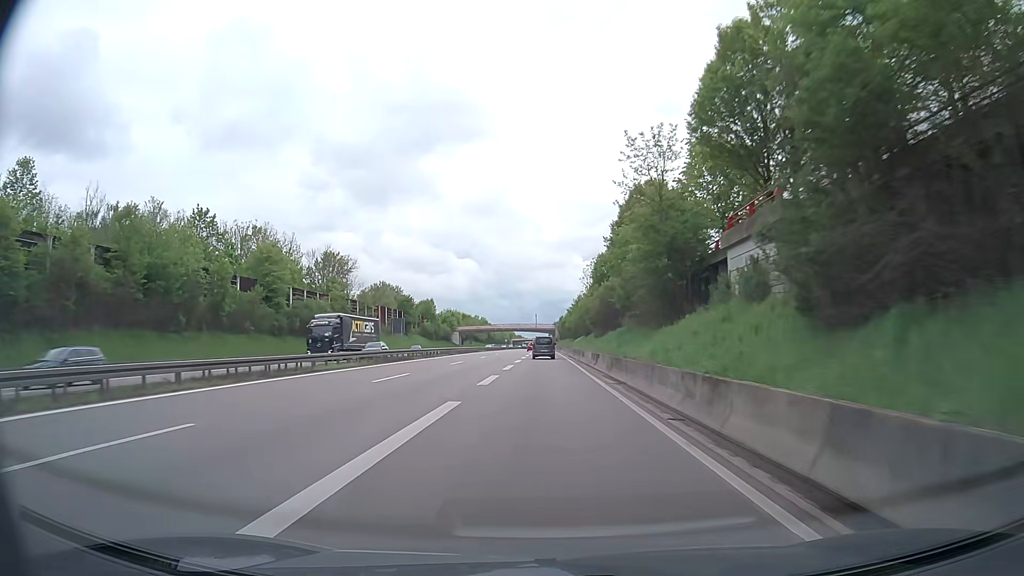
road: trunk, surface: asphalt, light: Day
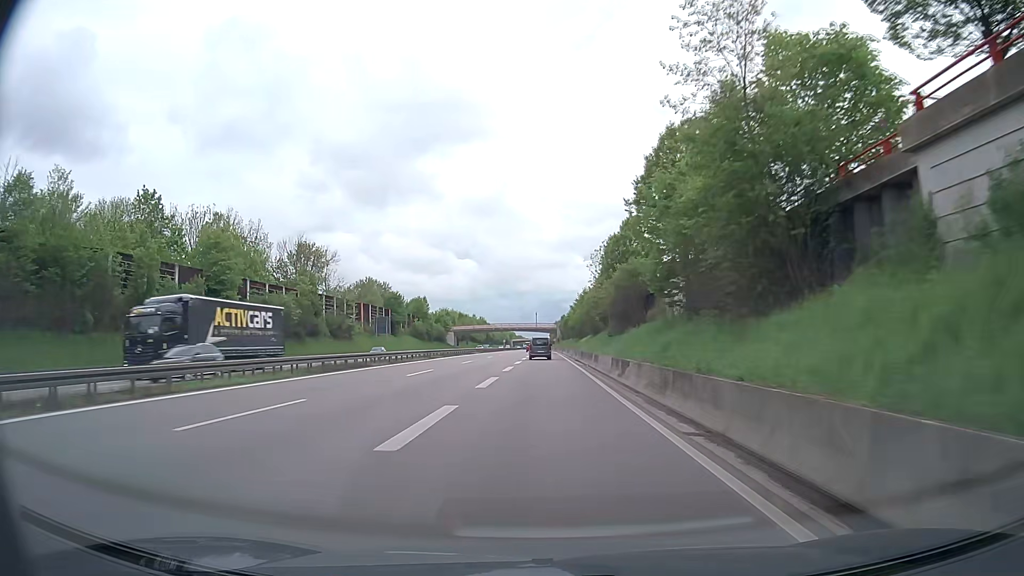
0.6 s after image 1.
(0.0, +12.7) m; 0°
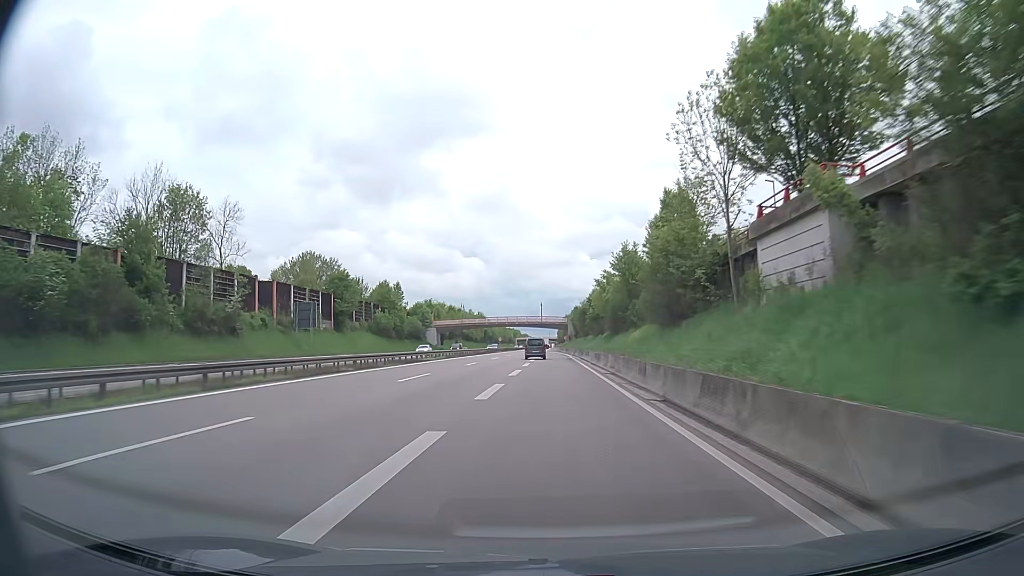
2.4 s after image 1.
(-0.2, +40.5) m; 0°
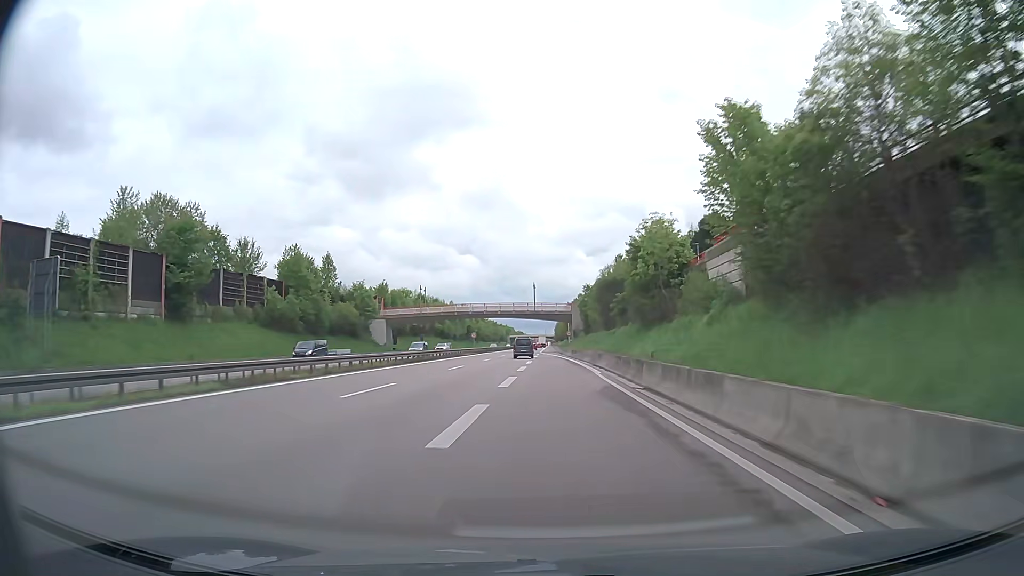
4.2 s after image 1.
(0.0, +43.8) m; 0°
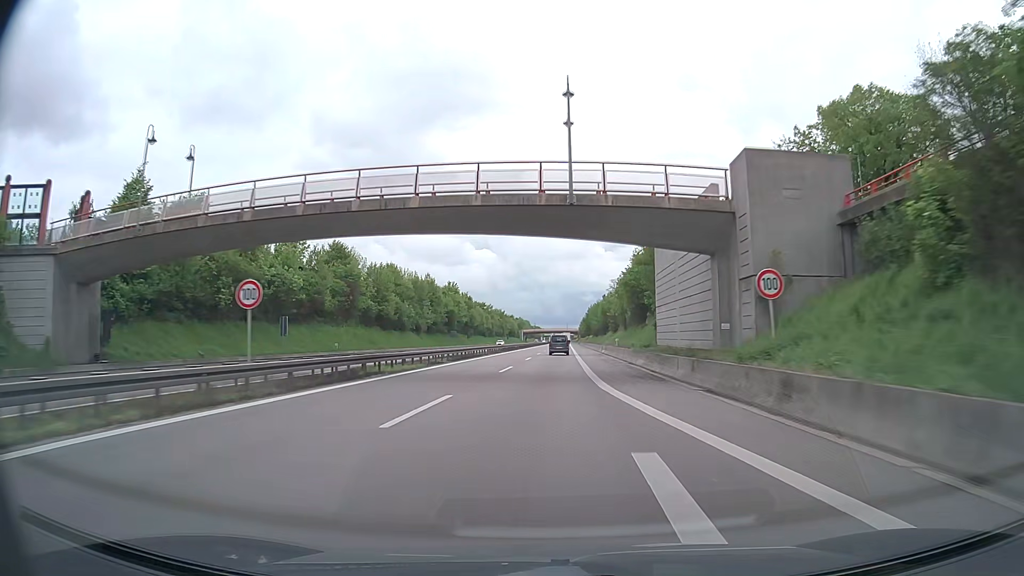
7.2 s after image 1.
(-2.1, +79.0) m; -2°
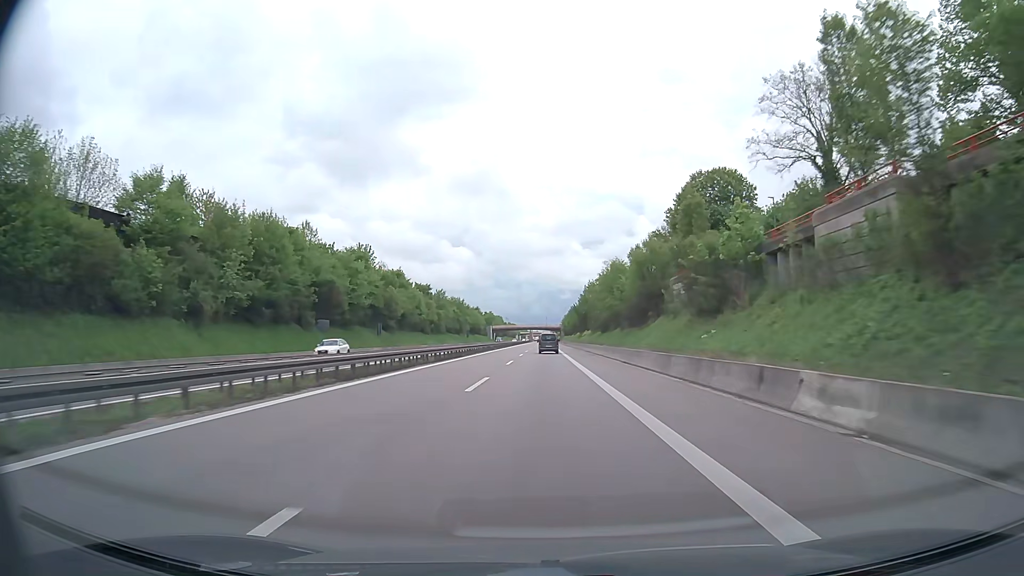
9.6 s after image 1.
(+1.0, +65.4) m; +2°
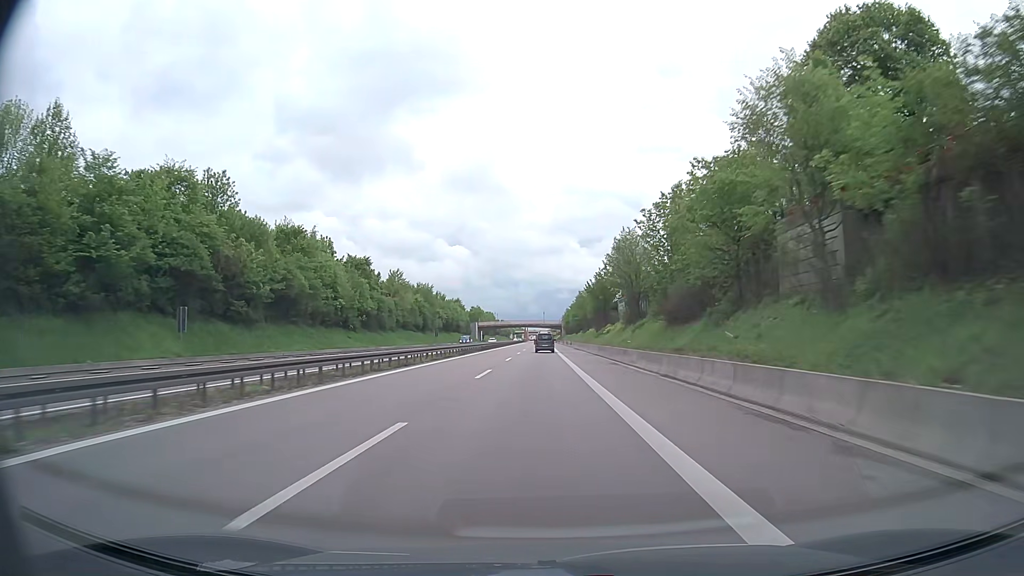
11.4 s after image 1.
(+0.2, +49.0) m; 0°
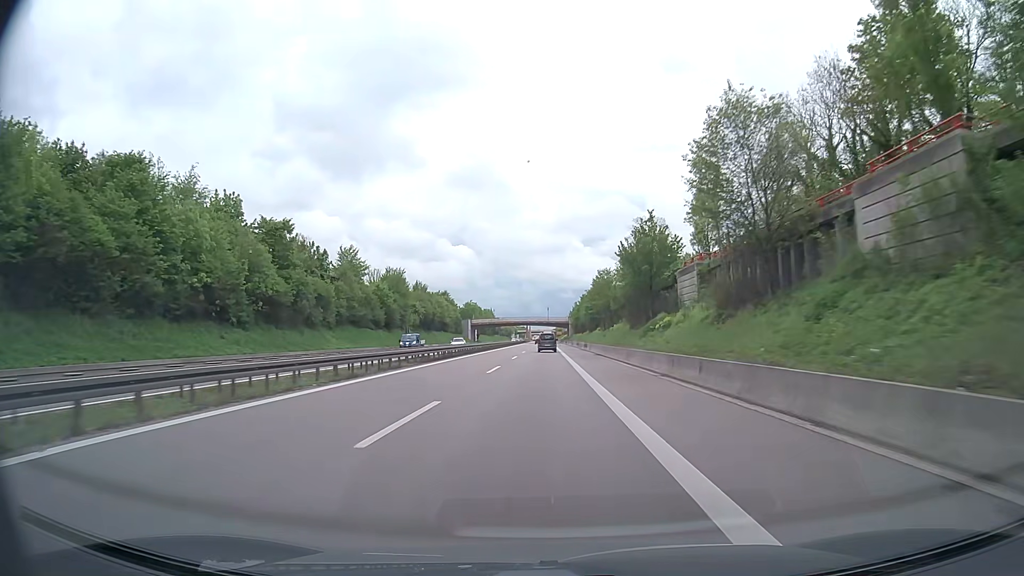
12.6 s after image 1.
(0.0, +32.6) m; 0°
(0, +10) (0, +20) (0, +30) (0, +40) (0, +50) (0, +60) (0, +70) (0, +80) (0, +90) (0, +100) m
